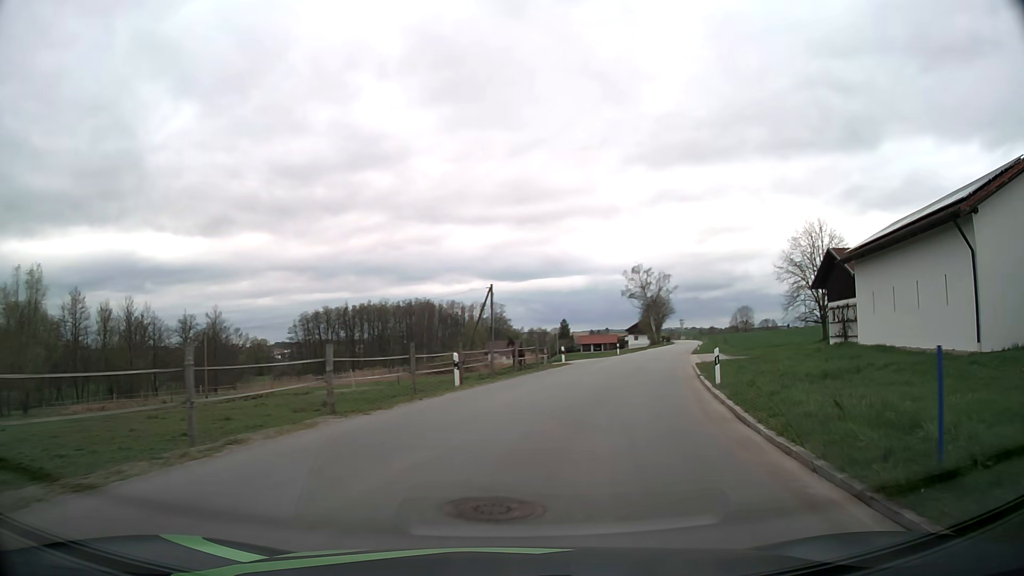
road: tertiary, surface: asphalt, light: Day
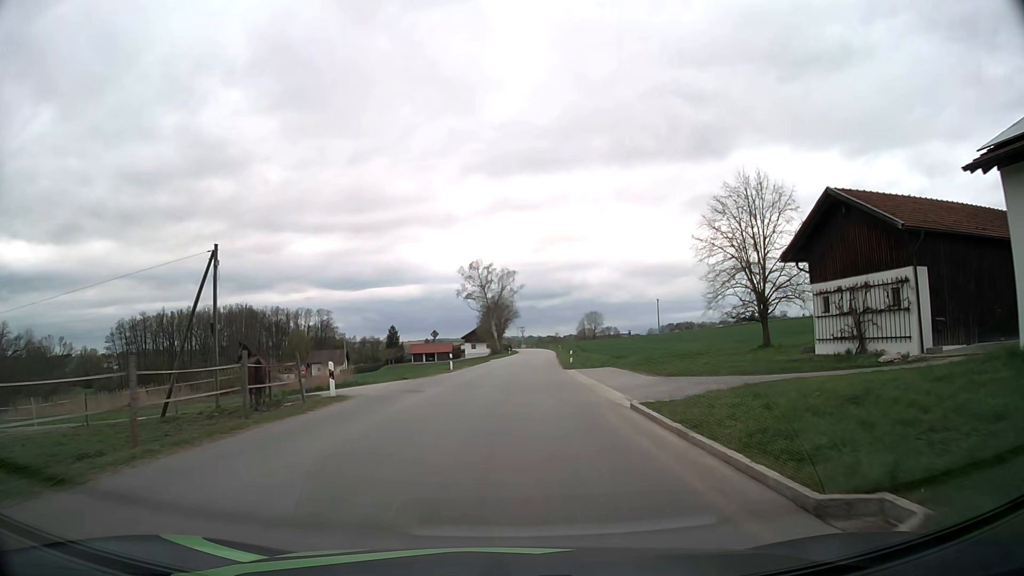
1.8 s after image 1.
(+3.2, +20.0) m; +14°
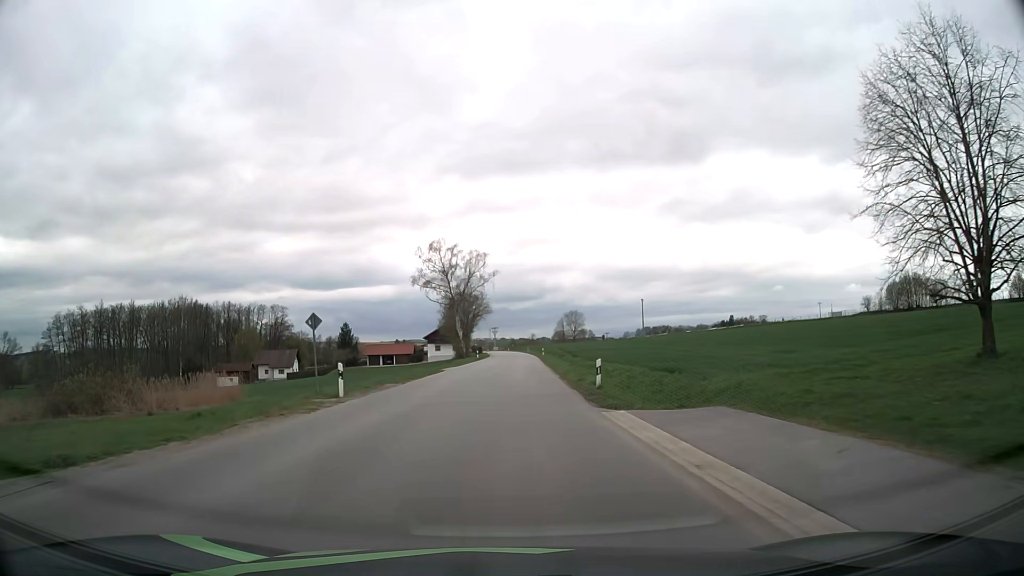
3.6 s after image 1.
(+0.5, +22.8) m; +2°
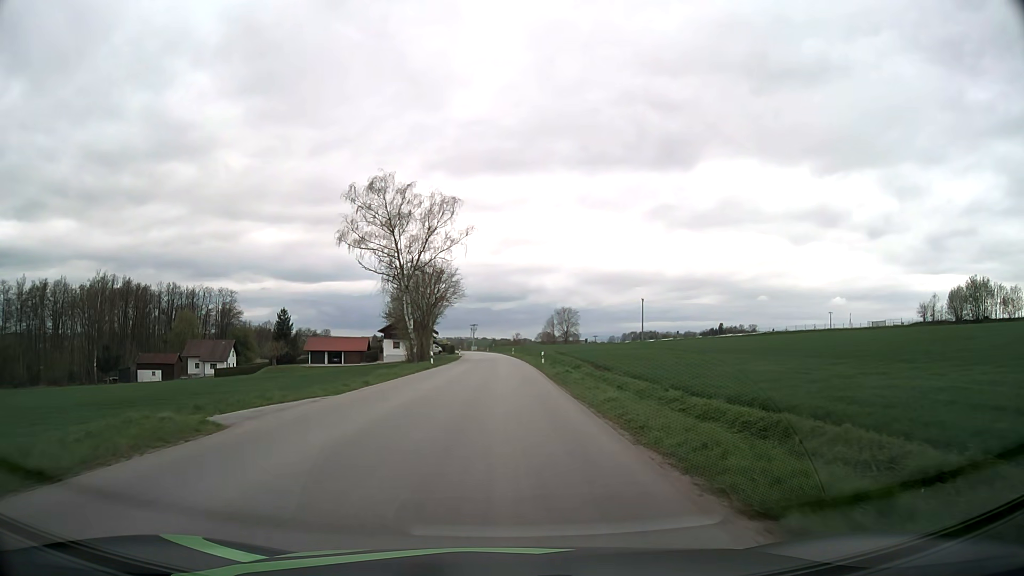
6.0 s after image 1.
(+0.6, +31.5) m; +2°
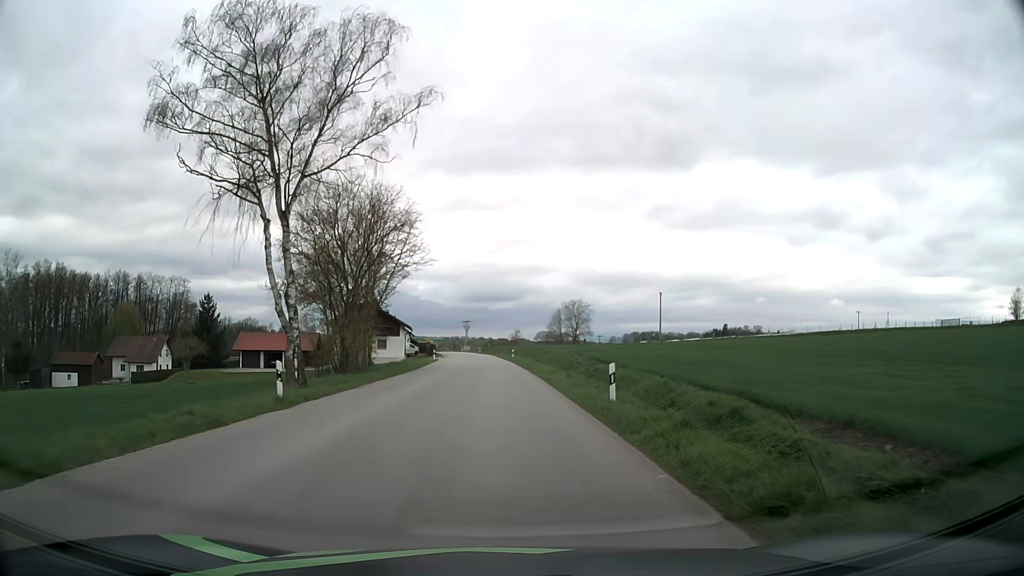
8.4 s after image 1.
(+0.1, +30.6) m; 0°
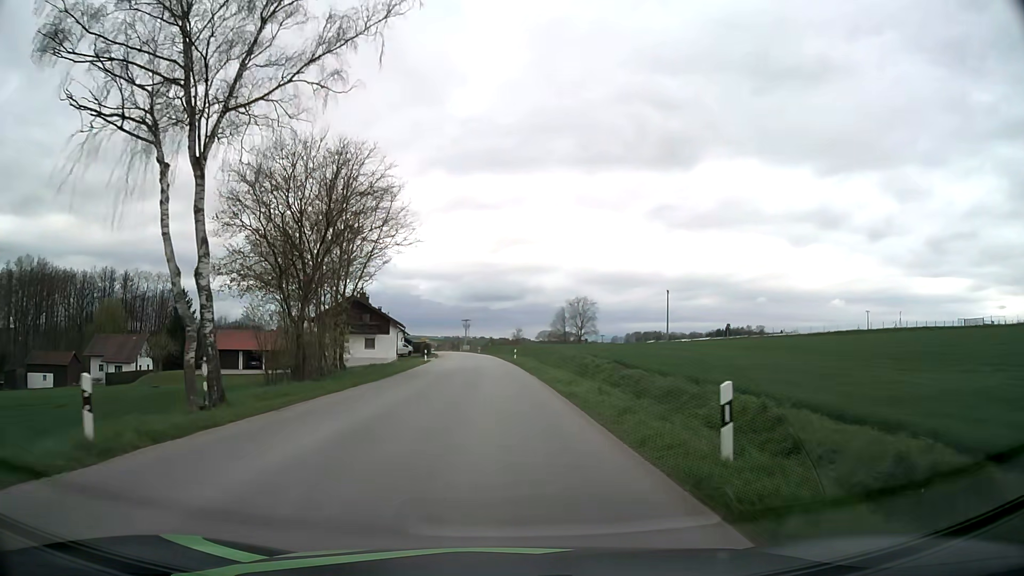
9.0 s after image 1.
(0.0, +7.7) m; 0°
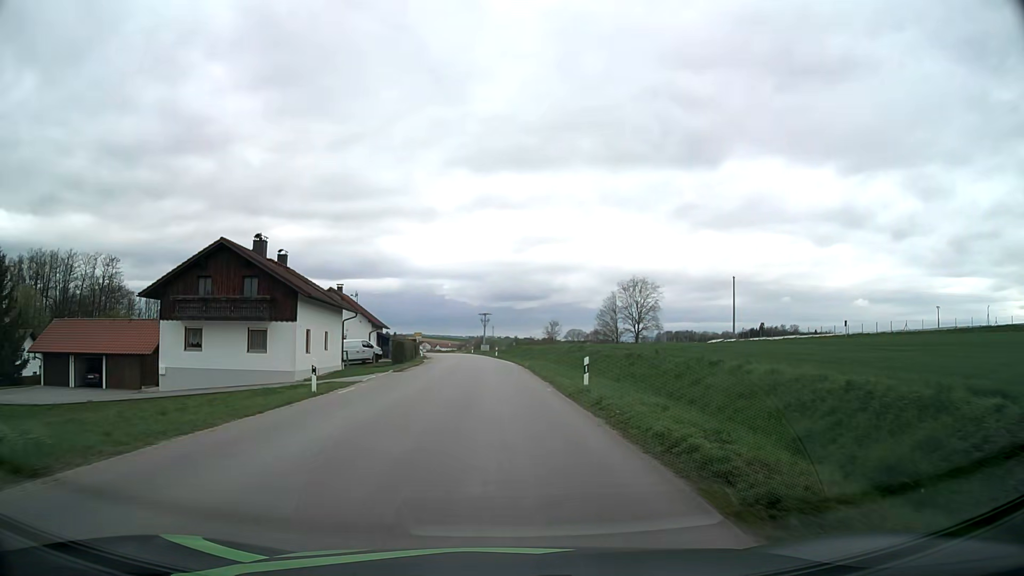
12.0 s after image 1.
(-0.6, +38.4) m; -2°
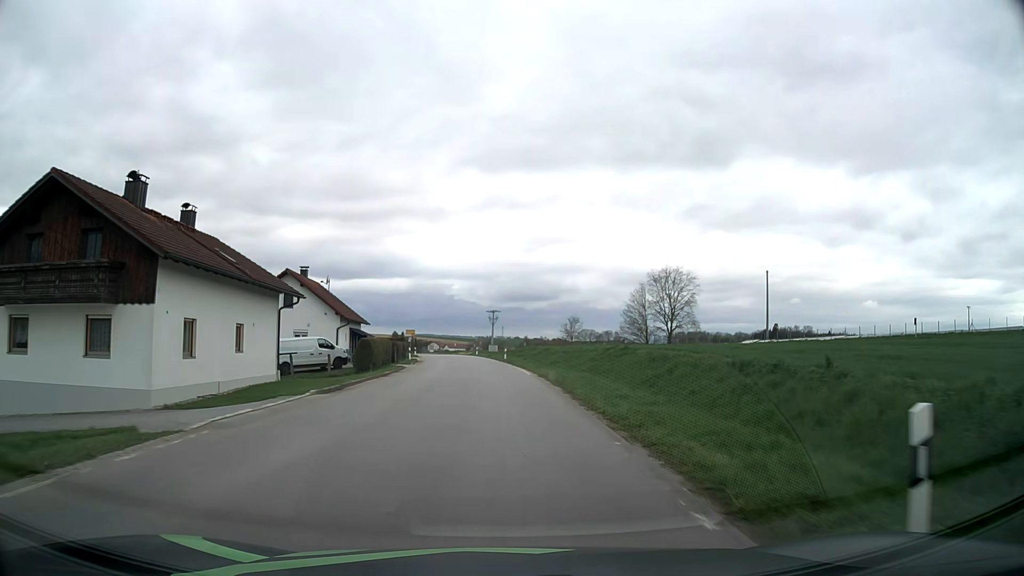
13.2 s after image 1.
(-0.1, +15.2) m; -1°
(0, +10) (0, +20) (-1, +30) (-1, +40) (-2, +50) (-3, +60) (-4, +70) (-6, +80) (-7, +90) (-9, +99) m
